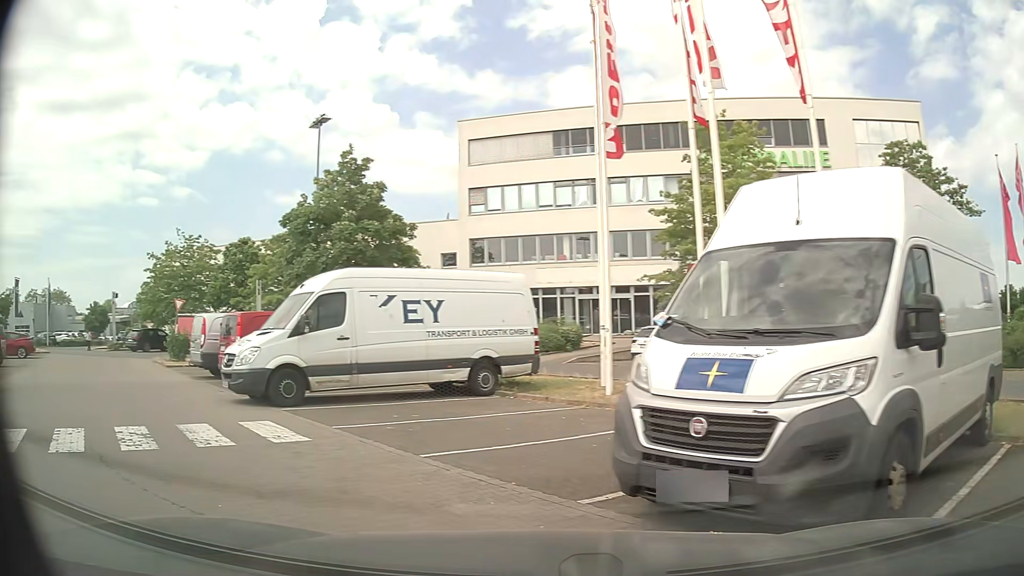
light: Day
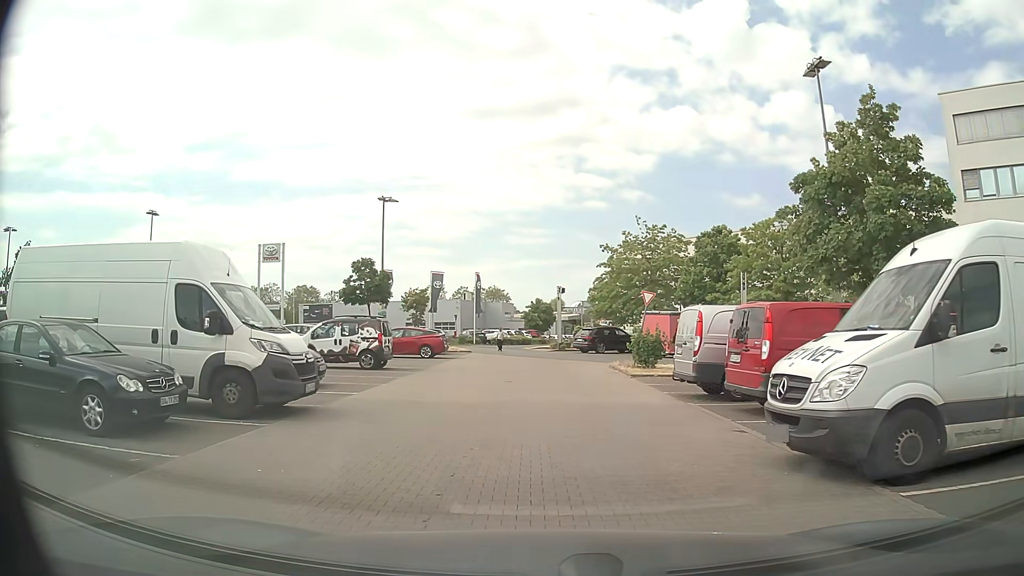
(-2.6, +5.9) m; -39°
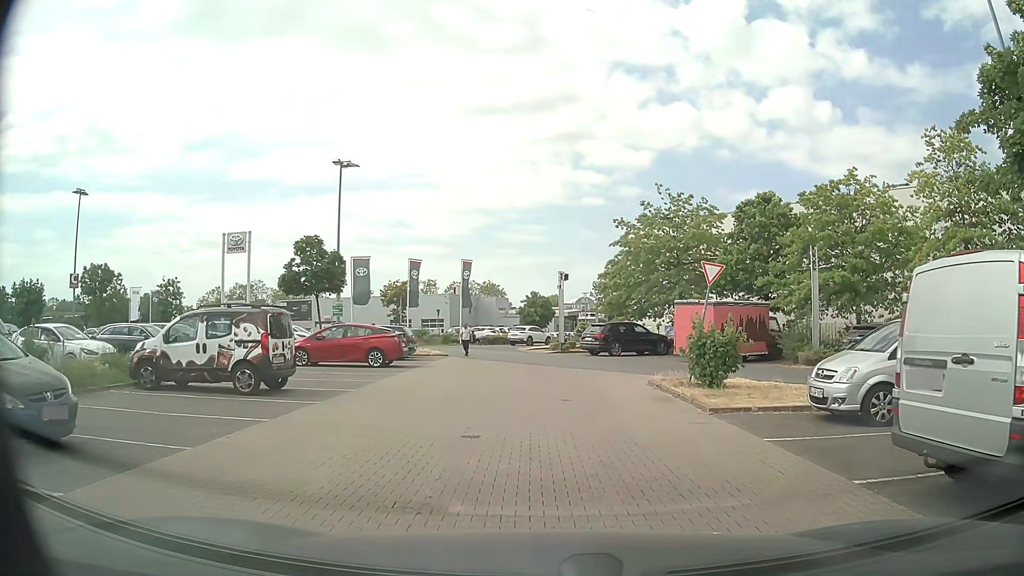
(-0.1, +9.7) m; 0°
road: service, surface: paving_stones
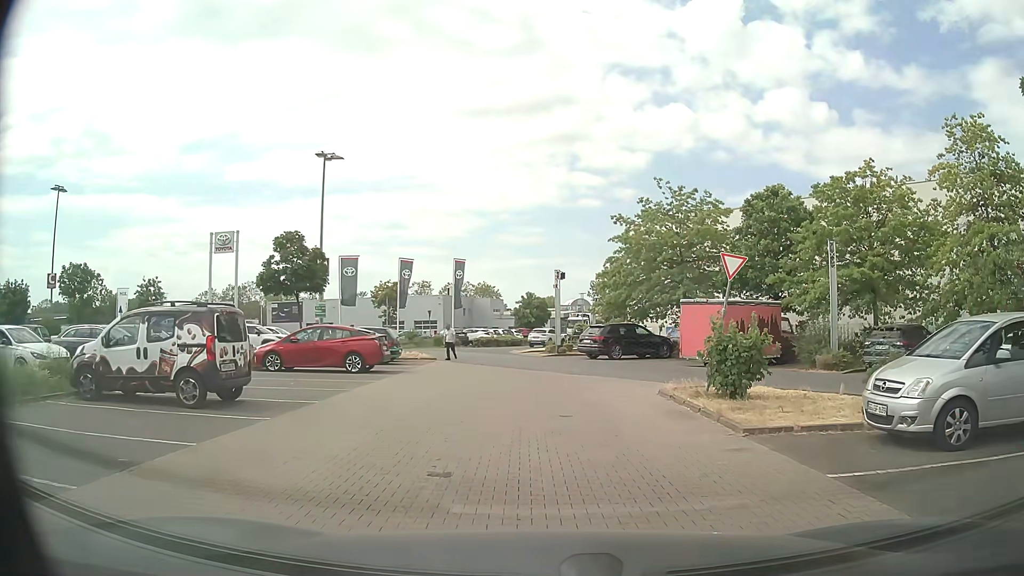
(0.0, +2.2) m; 0°
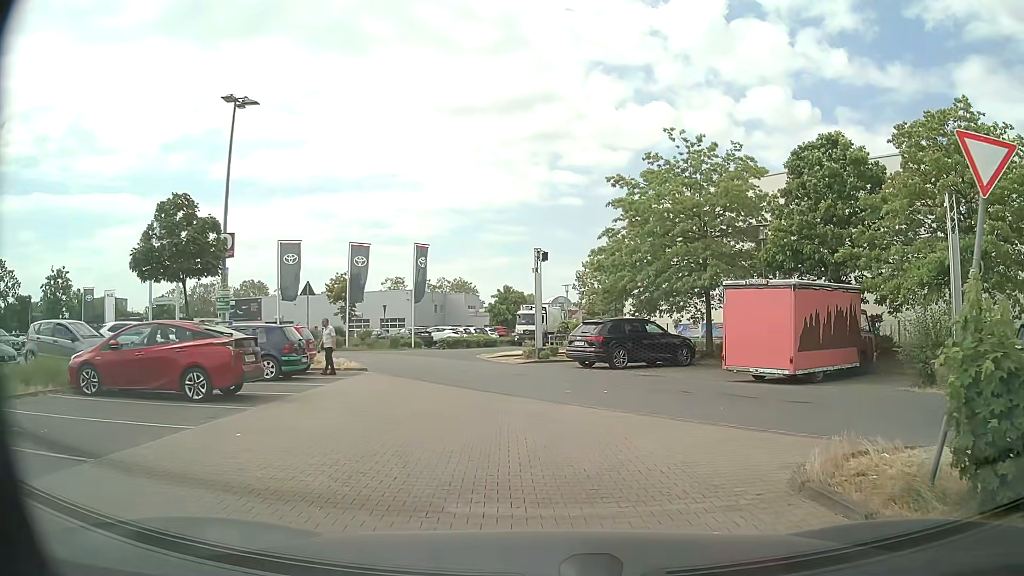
(+0.2, +8.9) m; +2°
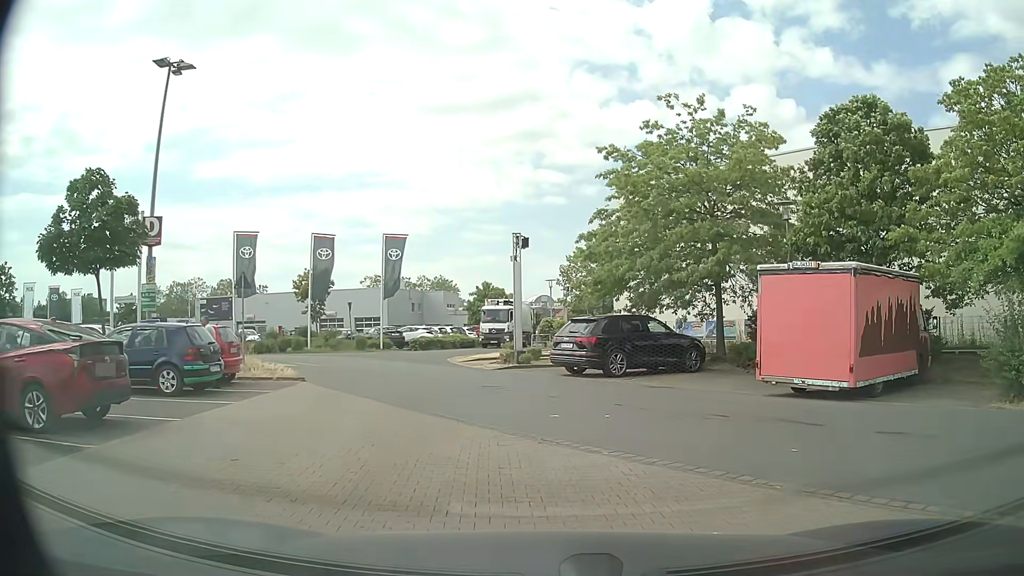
(0.0, +4.2) m; +2°
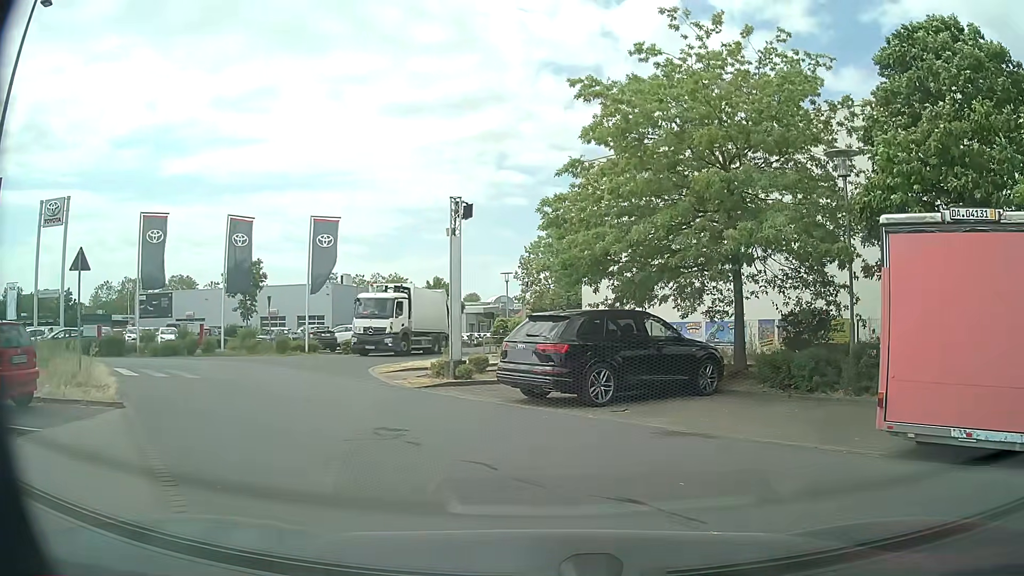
(+0.1, +6.4) m; +4°
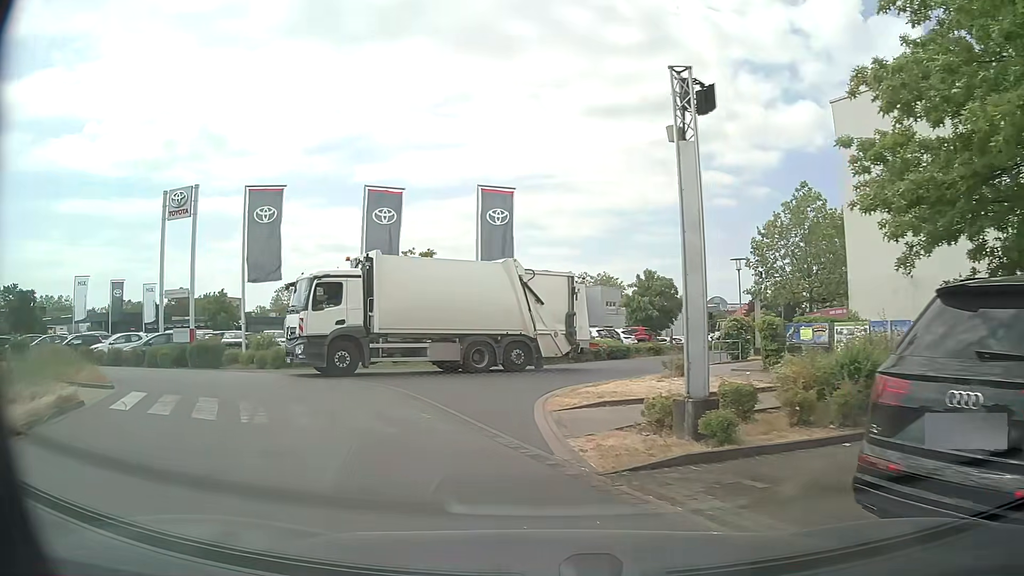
(-1.0, +8.8) m; -20°
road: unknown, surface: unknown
